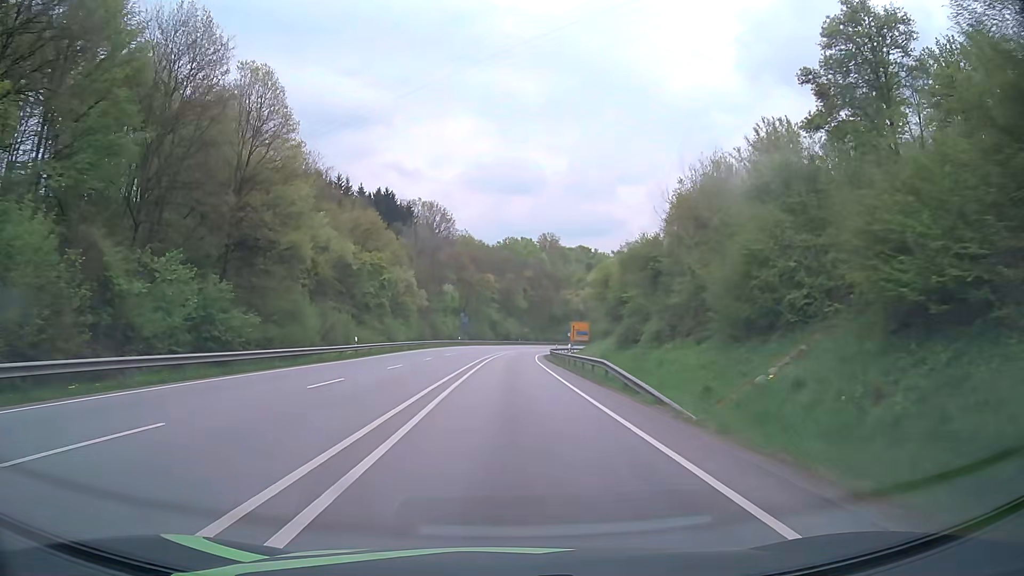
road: primary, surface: asphalt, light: Day
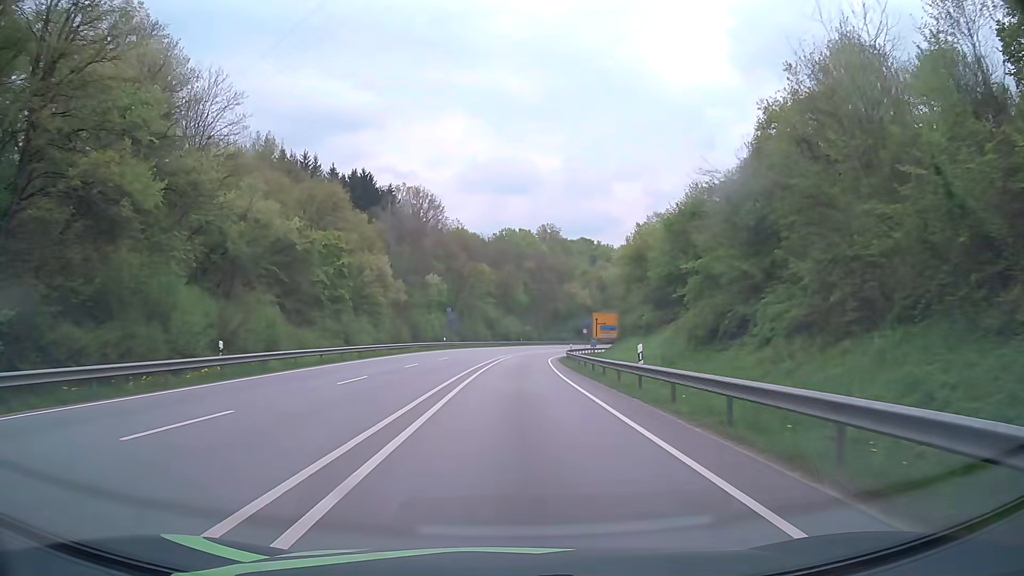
(0.0, +21.6) m; 0°
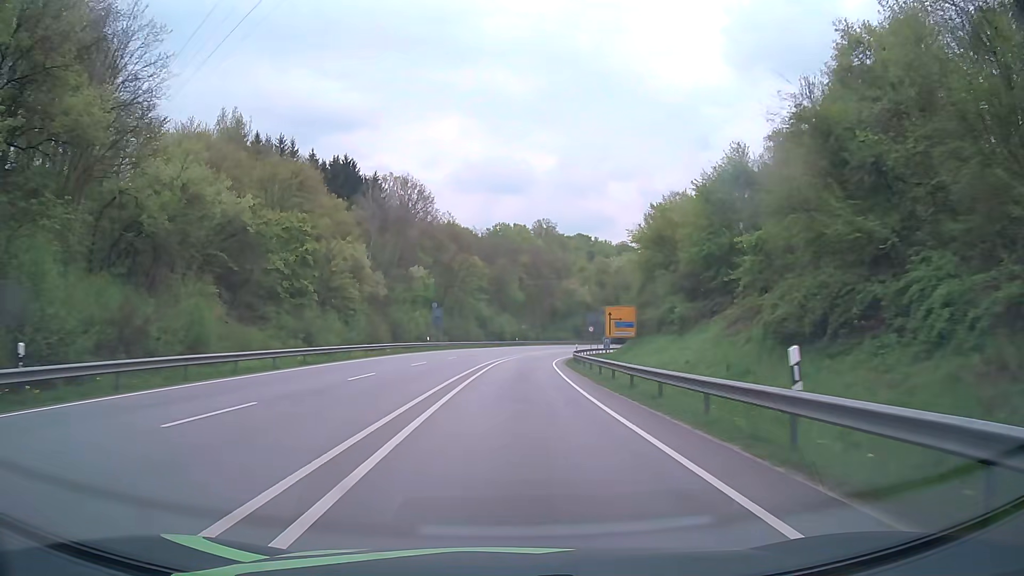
(0.0, +10.8) m; 0°
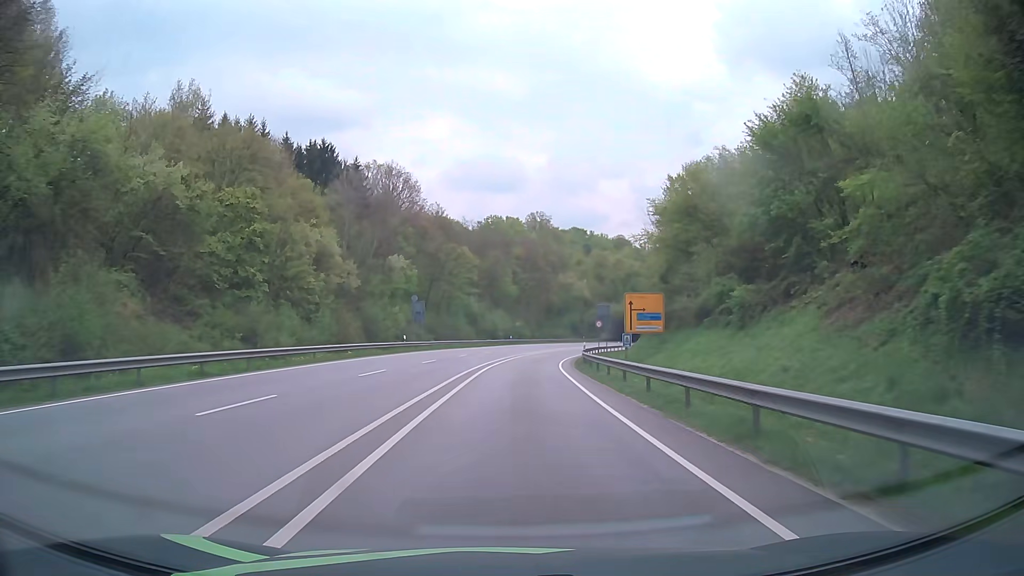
(+0.1, +10.8) m; +1°
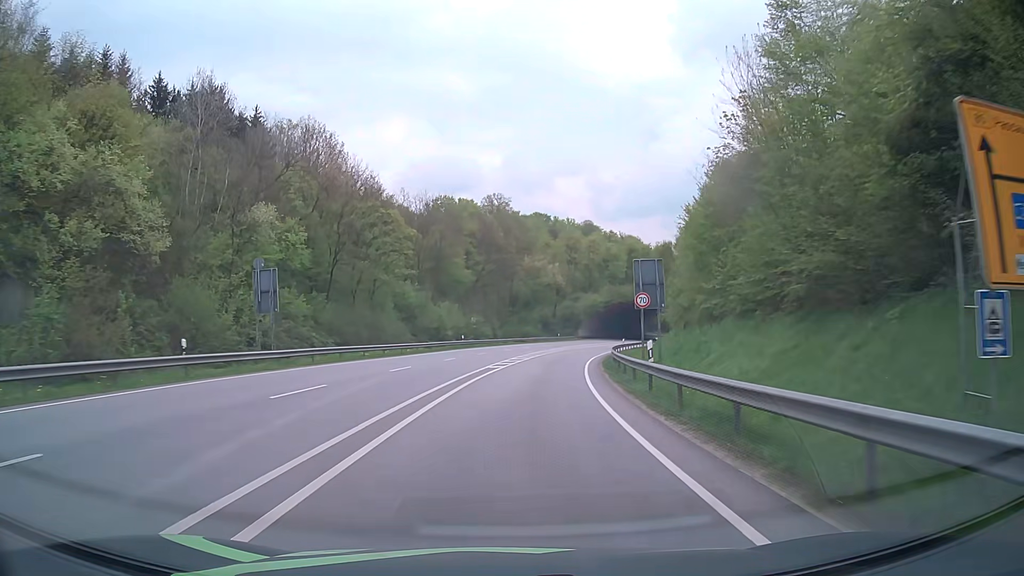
(+0.8, +32.3) m; +3°
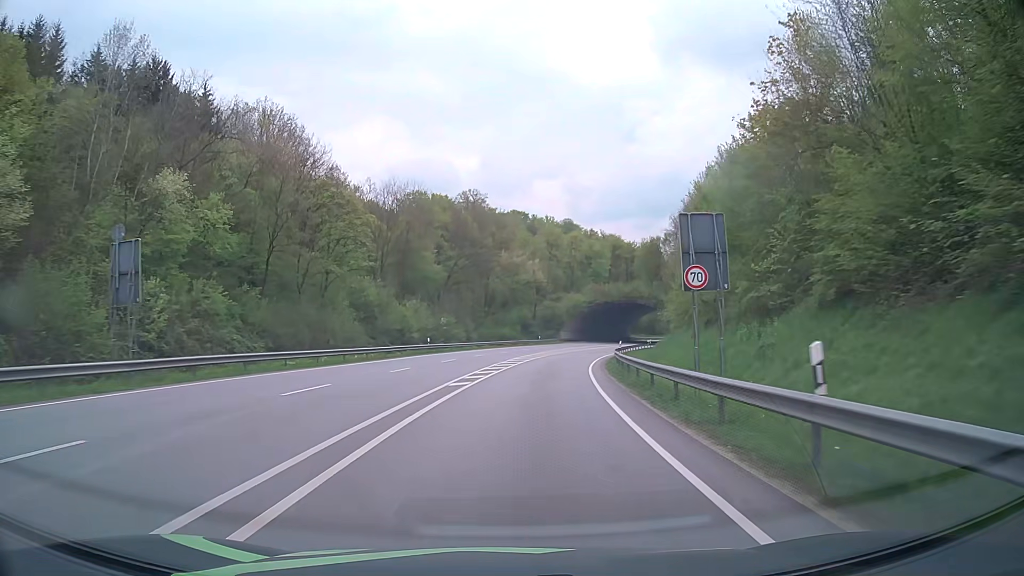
(+0.2, +10.8) m; +2°
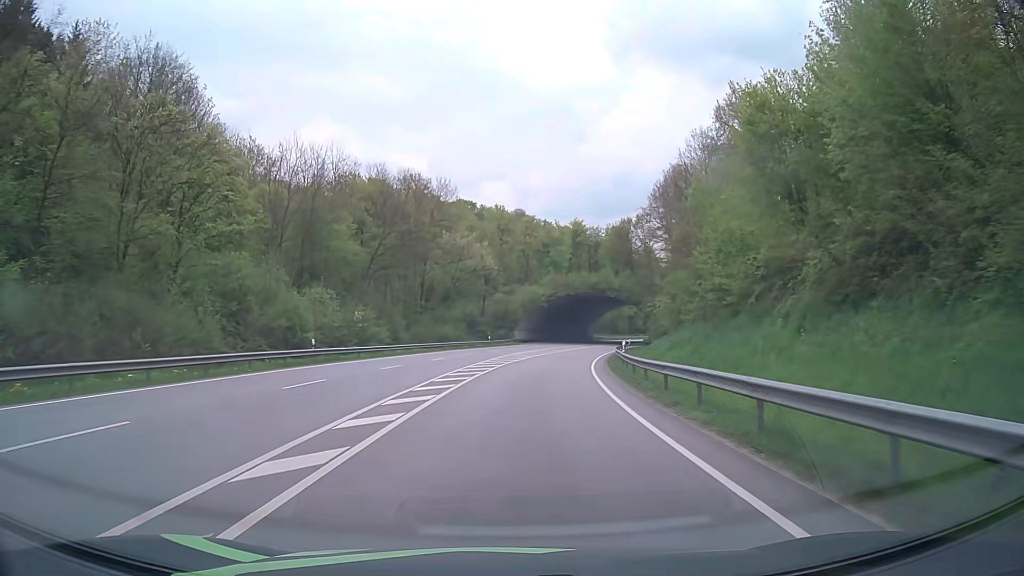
(+0.8, +21.5) m; +4°
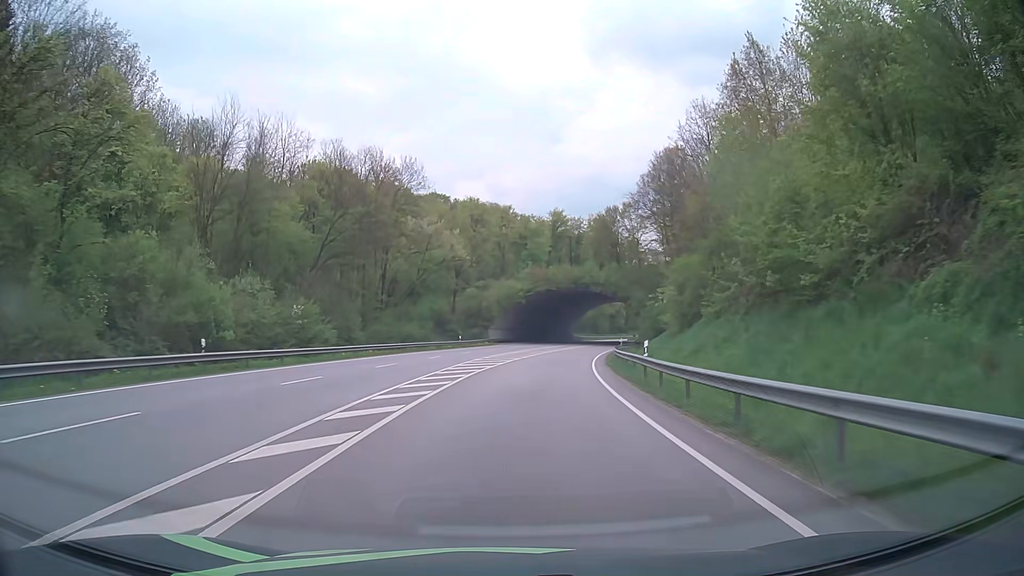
(+0.2, +10.8) m; +2°
(0, +10) (+1, +20) (+1, +30) (+2, +40) (+4, +50) (+5, +60) (+7, +70) (+9, +79) (+12, +89) (+14, +99) m
